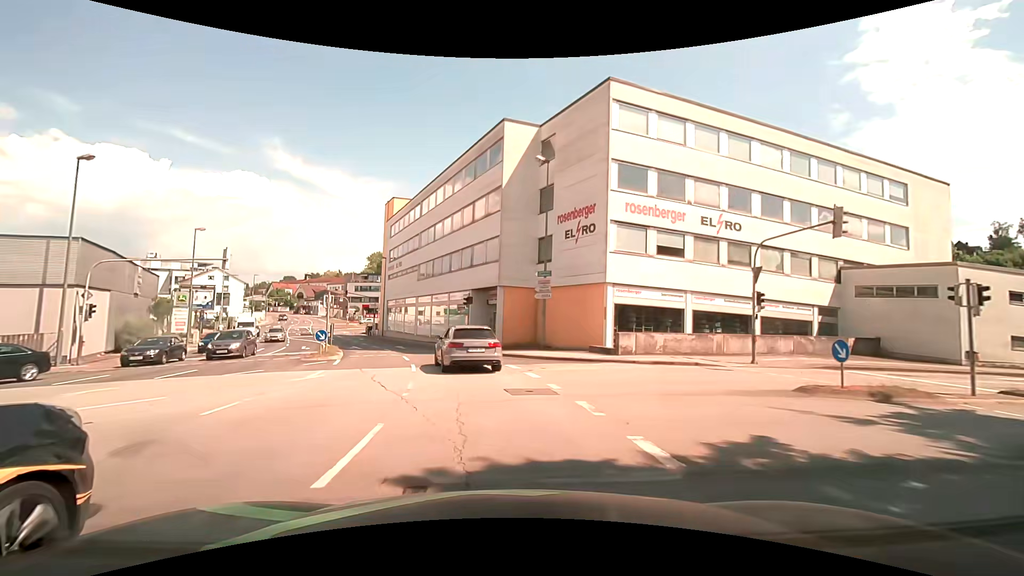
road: tertiary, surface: asphalt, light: Day
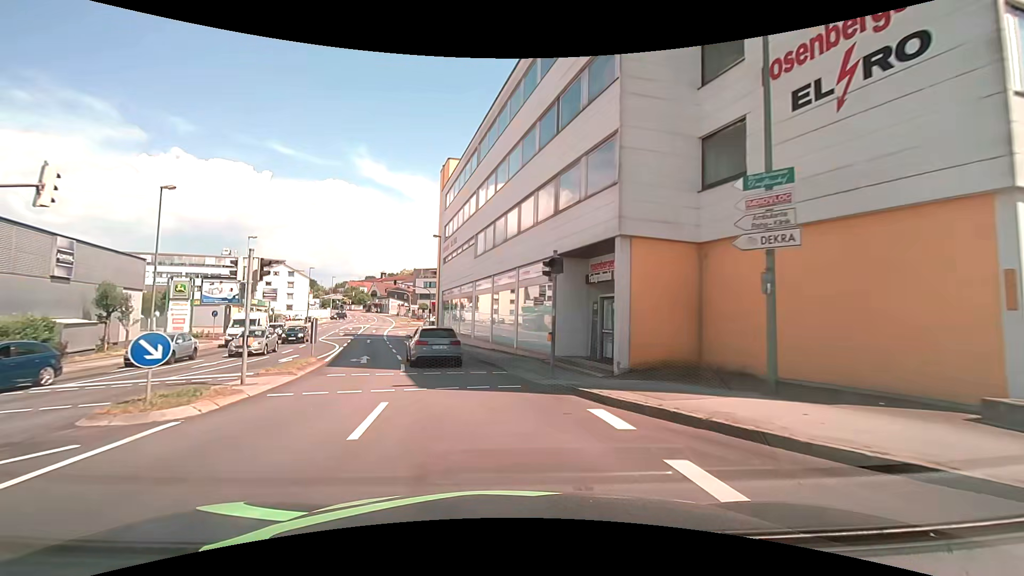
(-1.4, +16.4) m; -9°
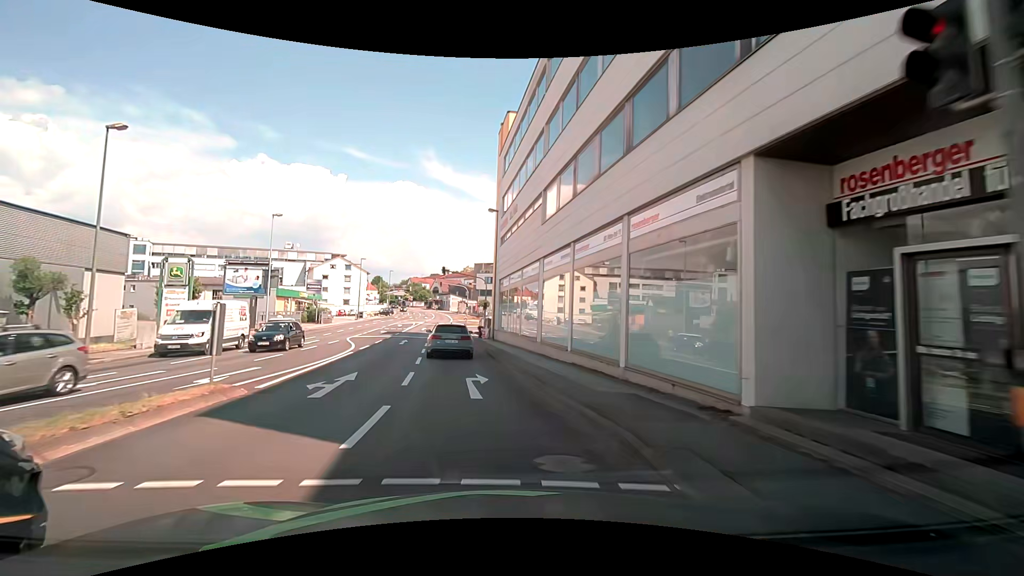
(-0.7, +11.0) m; -8°
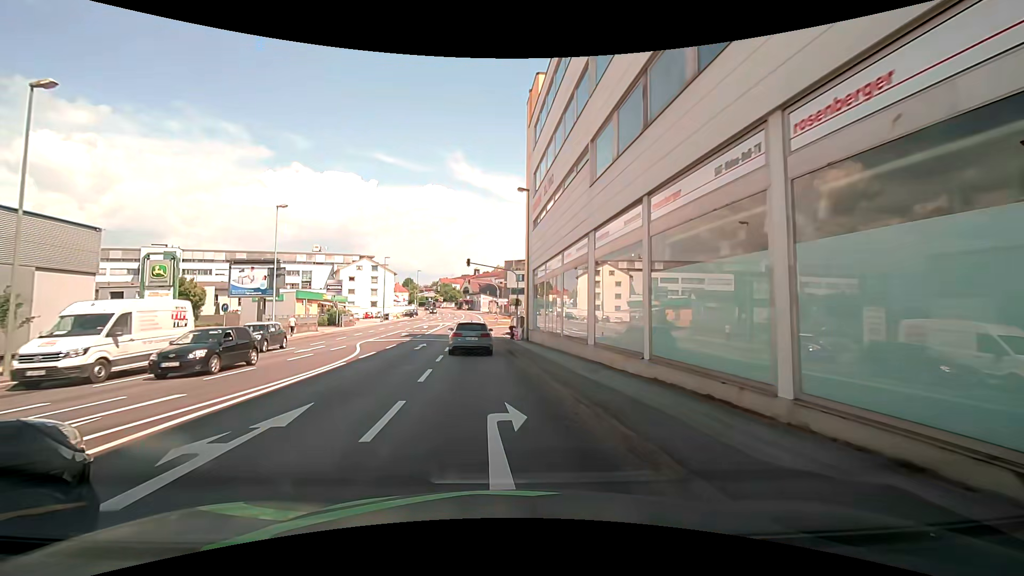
(-0.2, +5.8) m; -4°
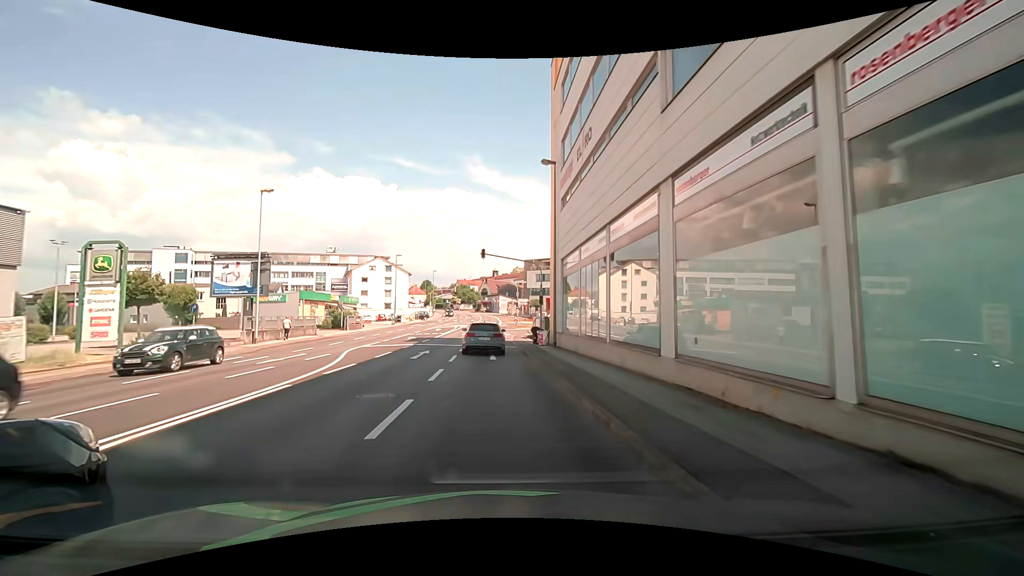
(-0.1, +6.0) m; -3°
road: tertiary_link
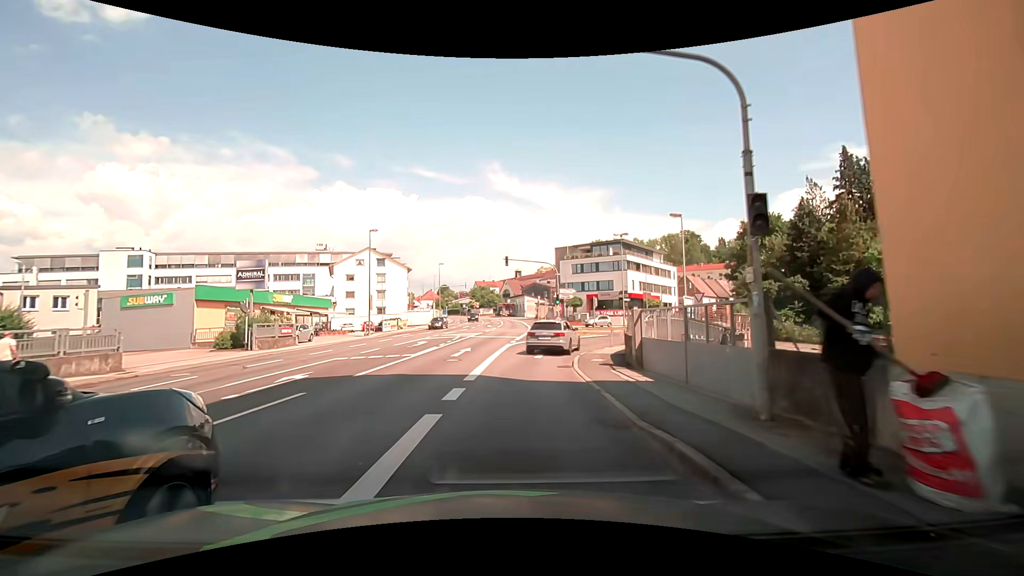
(-0.1, +25.8) m; -1°
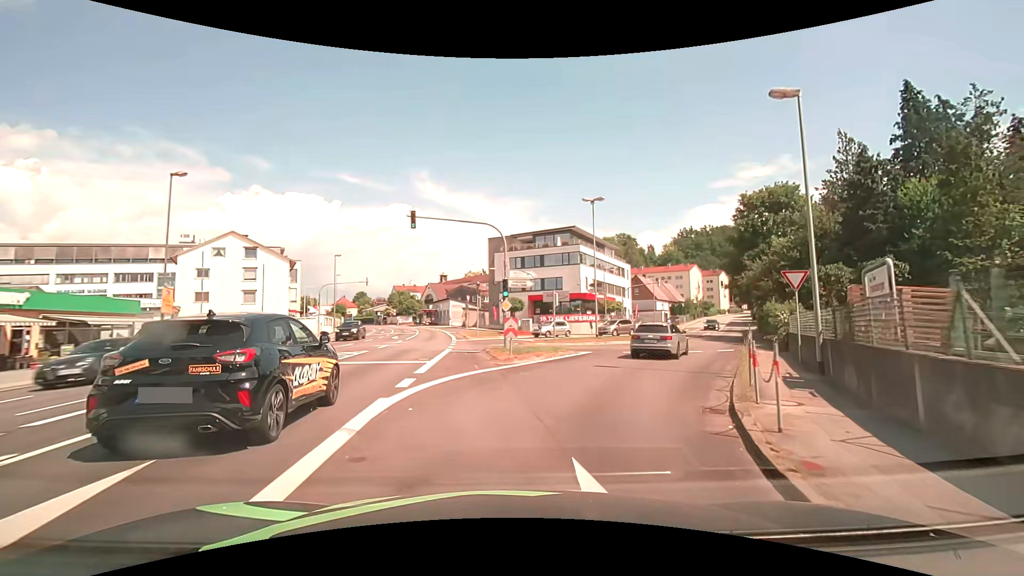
(+0.8, +18.9) m; +9°
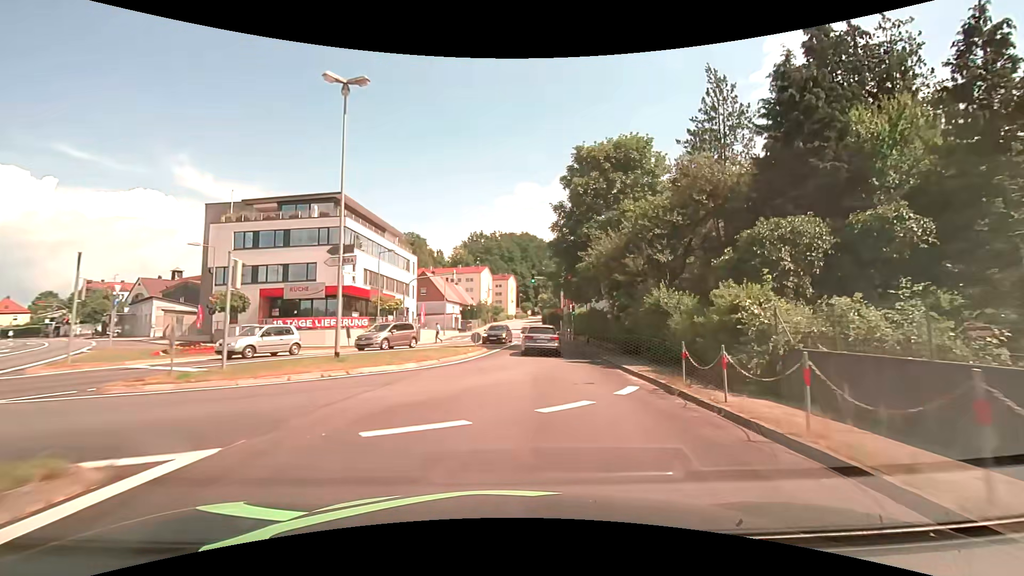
(+3.8, +17.8) m; +25°
(0, +10) (+1, +20) (+2, +30) (+2, +40) (+2, +50) (+3, +60) (+3, +70) (+3, +80) (+3, +90) (+3, +100) m
